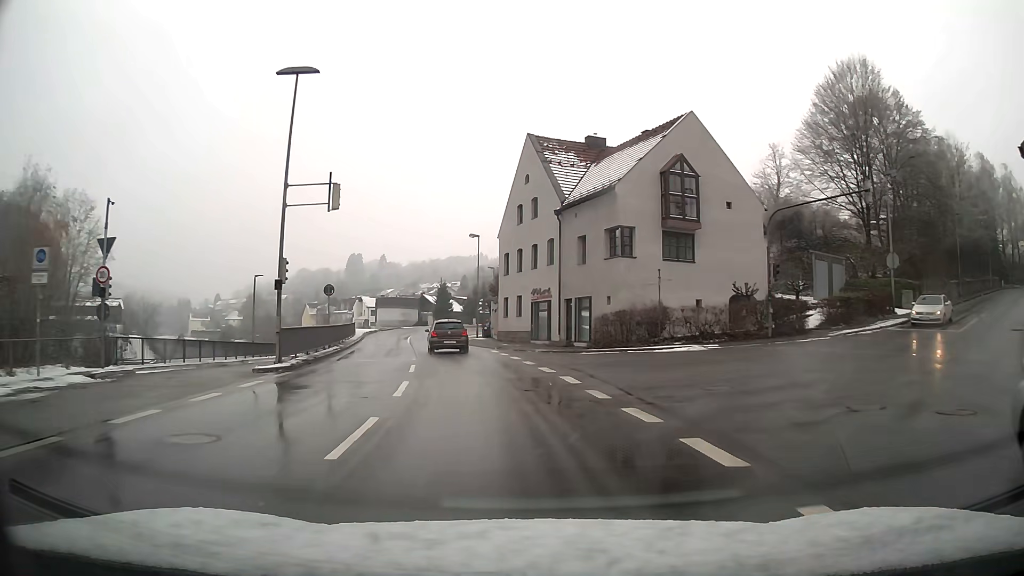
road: primary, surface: asphalt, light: Day
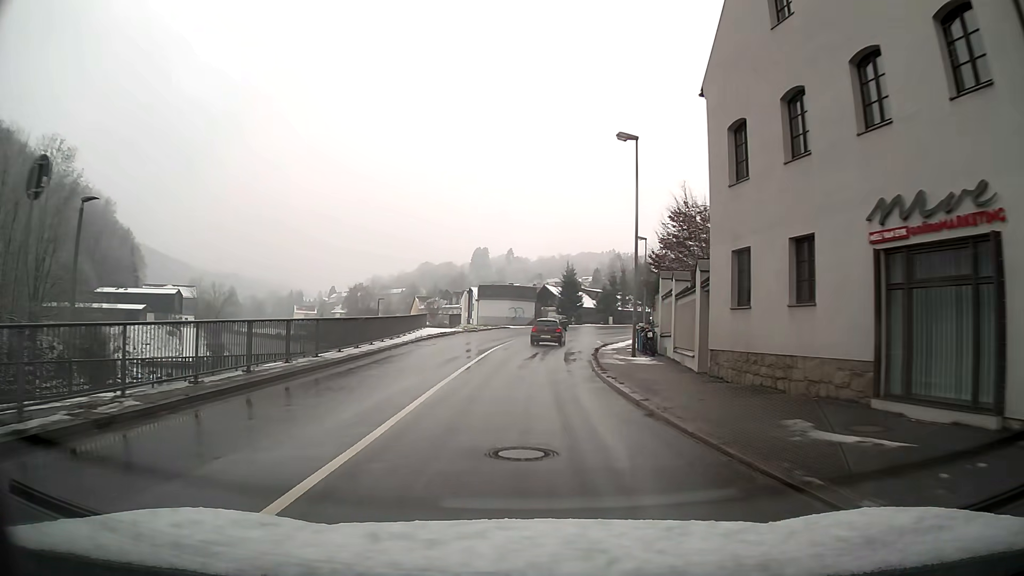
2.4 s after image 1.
(-2.9, +29.0) m; -10°
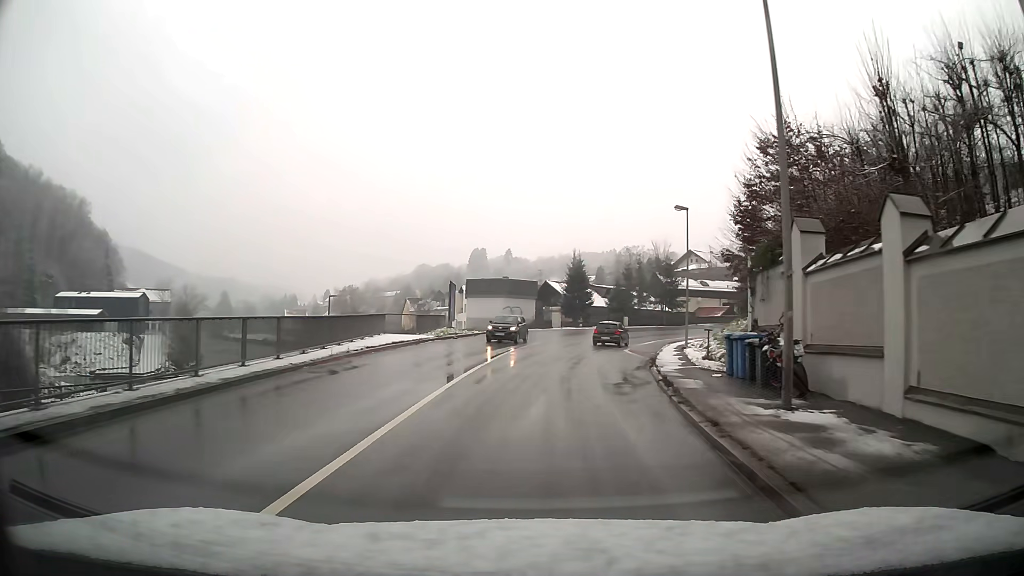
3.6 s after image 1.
(0.0, +14.8) m; +1°
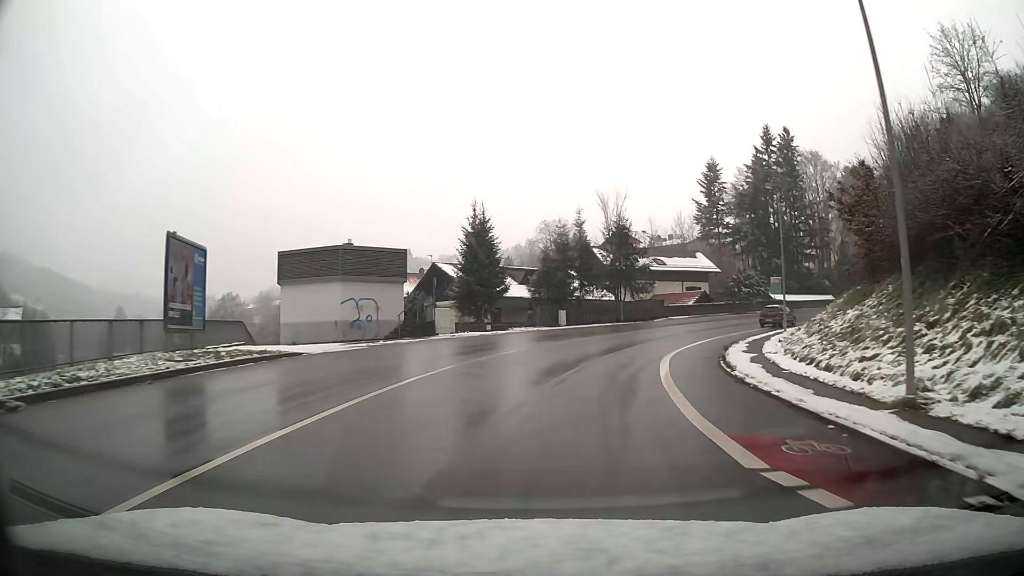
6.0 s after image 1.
(+2.0, +29.7) m; +9°
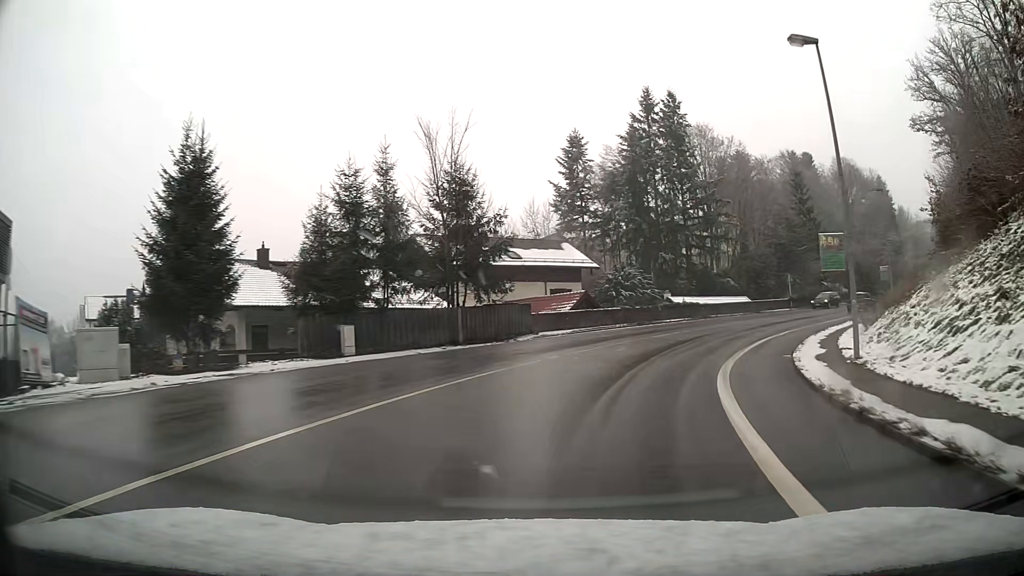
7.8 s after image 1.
(+2.6, +22.2) m; +15°
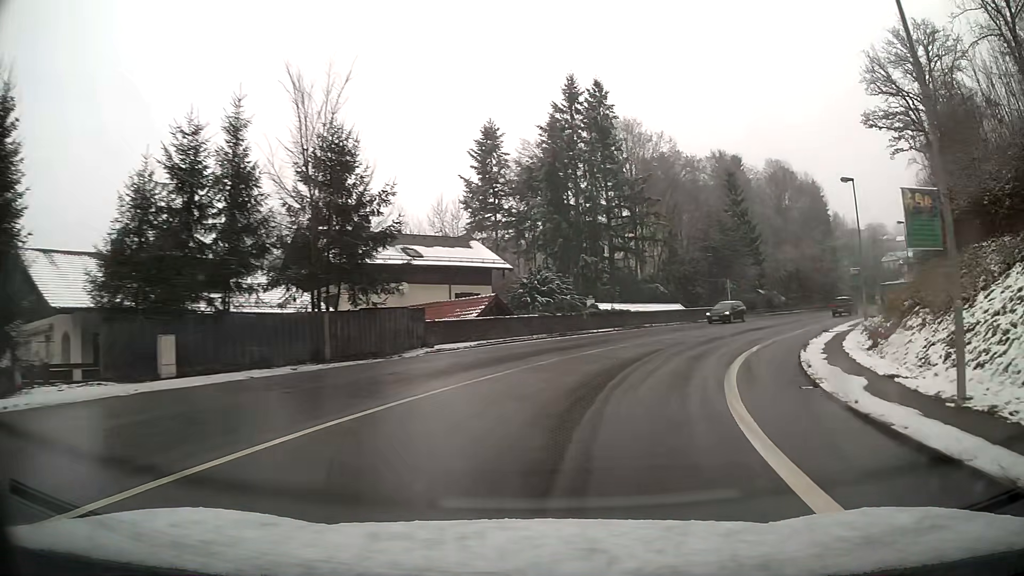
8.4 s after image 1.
(+0.5, +7.4) m; +8°
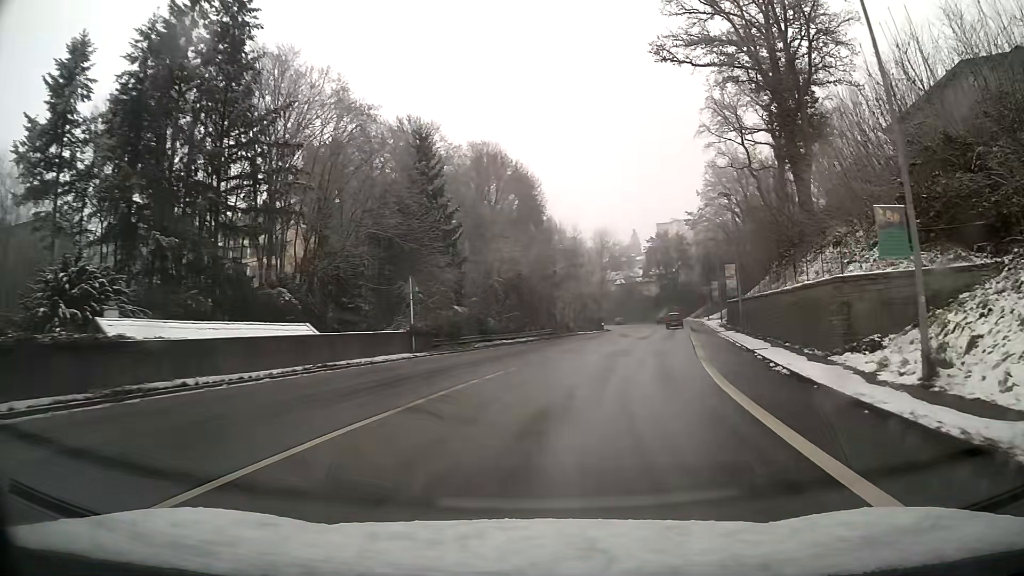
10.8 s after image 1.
(+6.9, +28.2) m; +26°
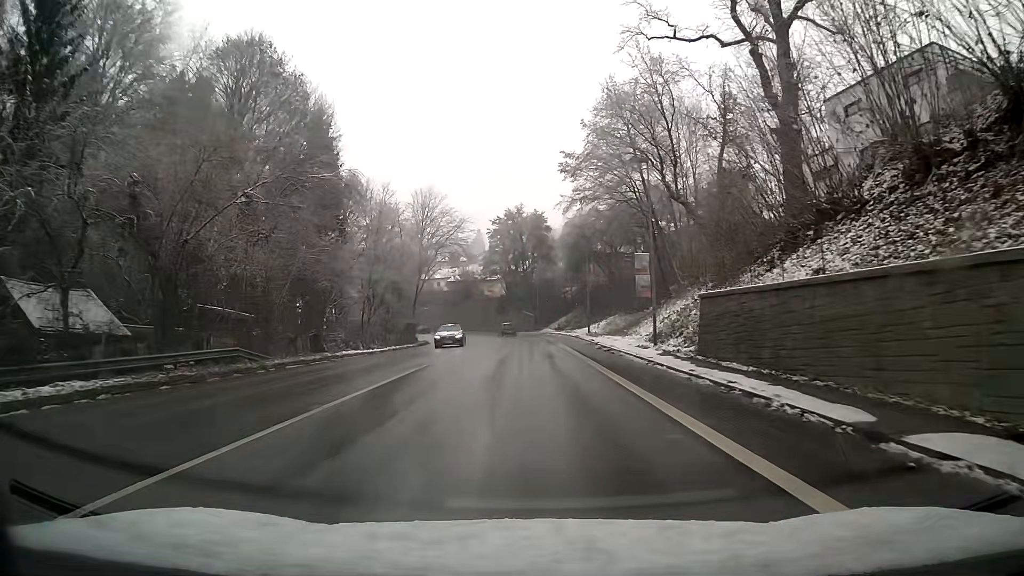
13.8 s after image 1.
(+5.1, +36.2) m; +11°
(0, +10) (0, +20) (0, +30) (0, +40) (-1, +50) (-1, +60) (-3, +70) (-5, +80) (-8, +89) (-12, +98) m
